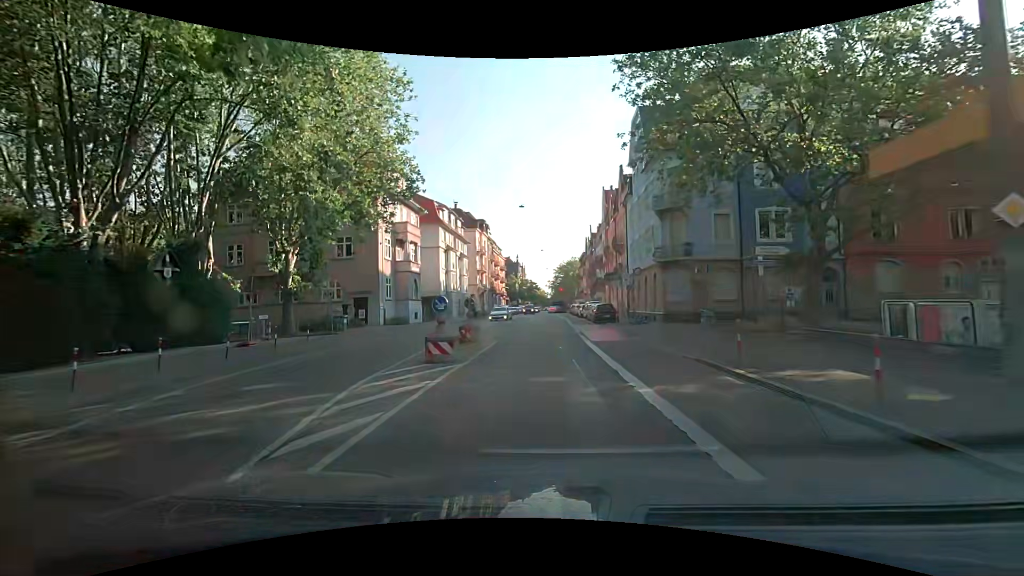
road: secondary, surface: asphalt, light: Day
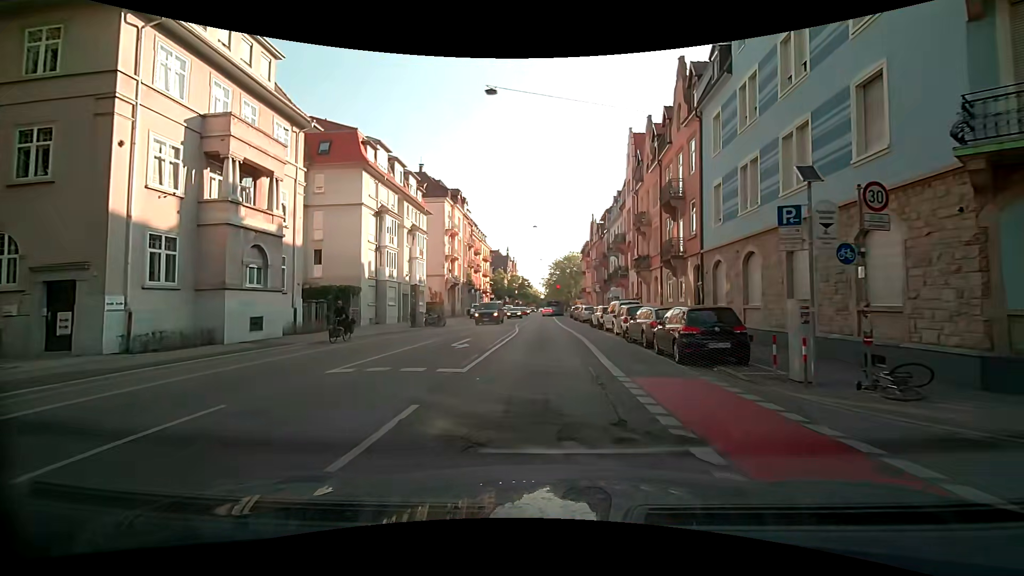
(+0.6, +24.4) m; +1°
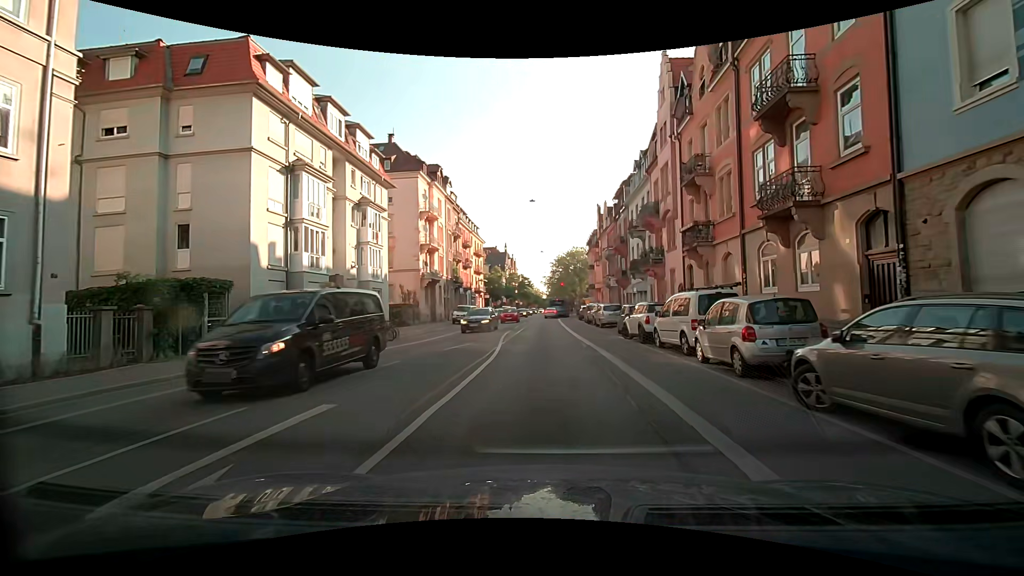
(+0.2, +13.7) m; +1°
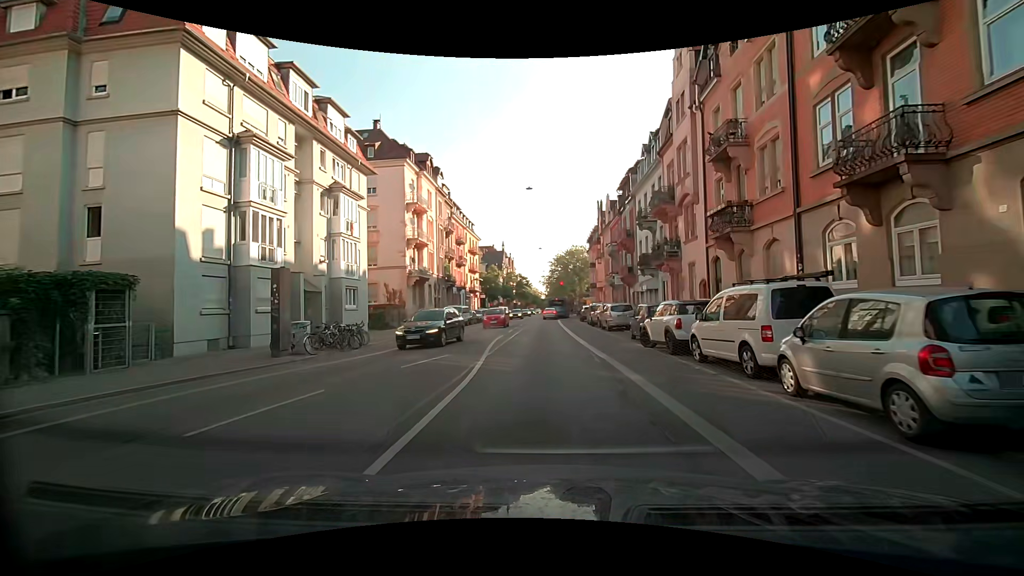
(0.0, +4.5) m; -2°
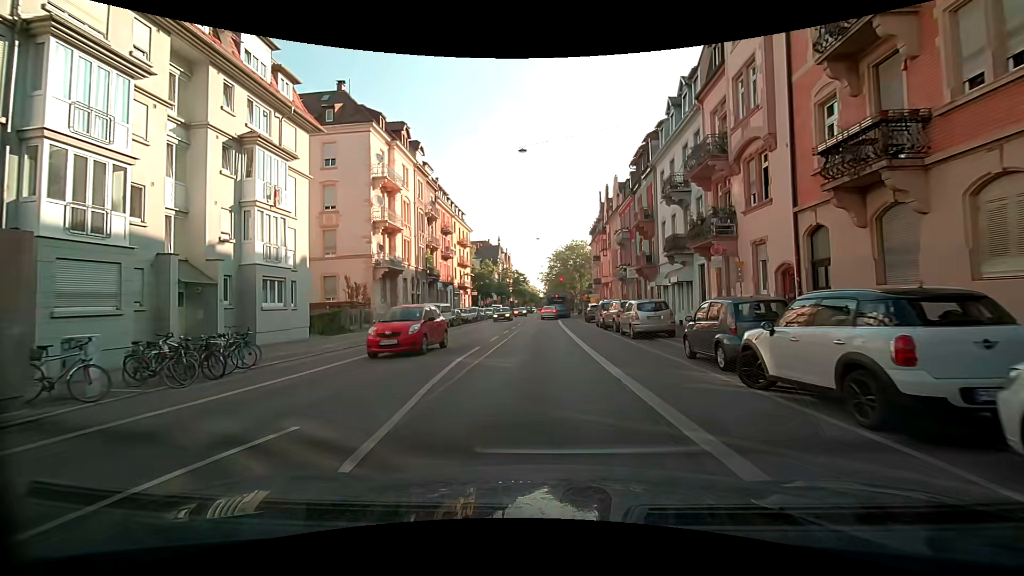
(+0.2, +8.8) m; +2°
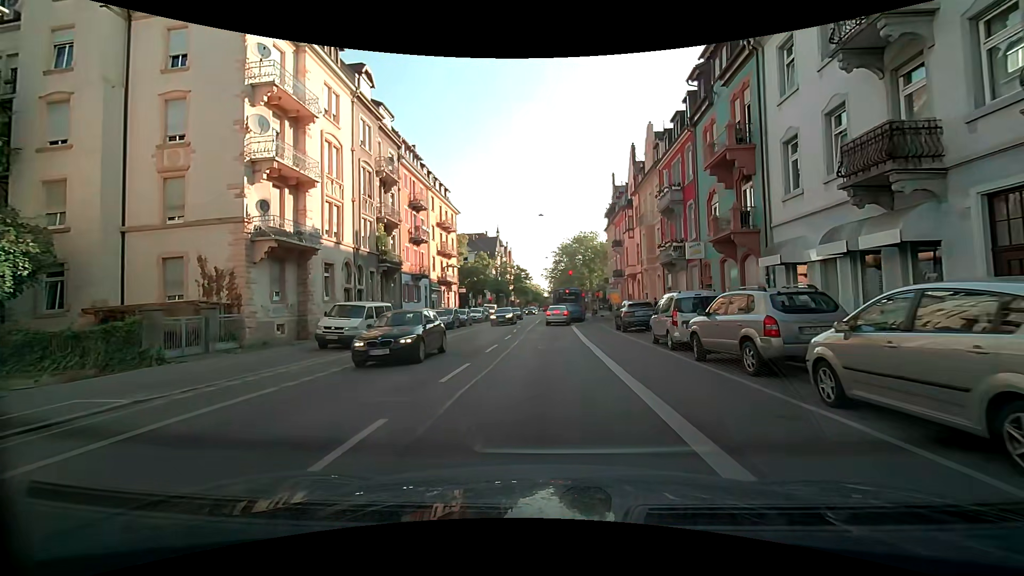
(-0.3, +16.6) m; -2°
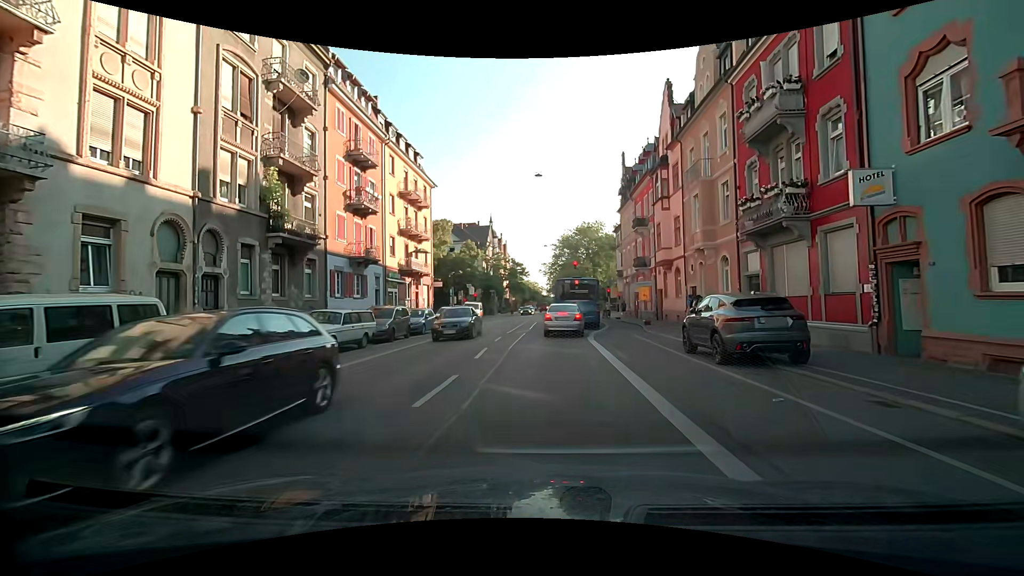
(+0.2, +14.3) m; +1°
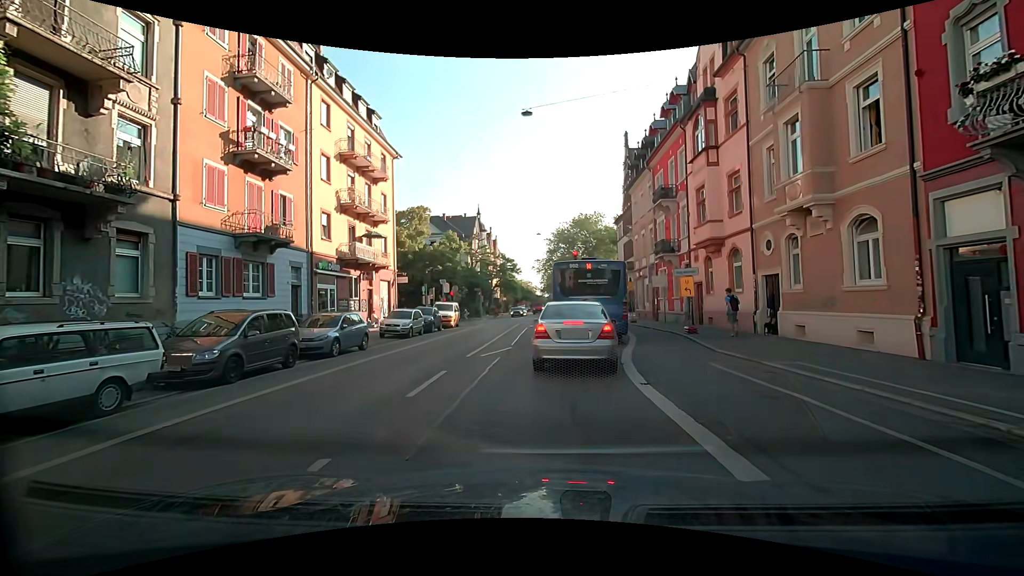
(+0.1, +10.8) m; +1°
